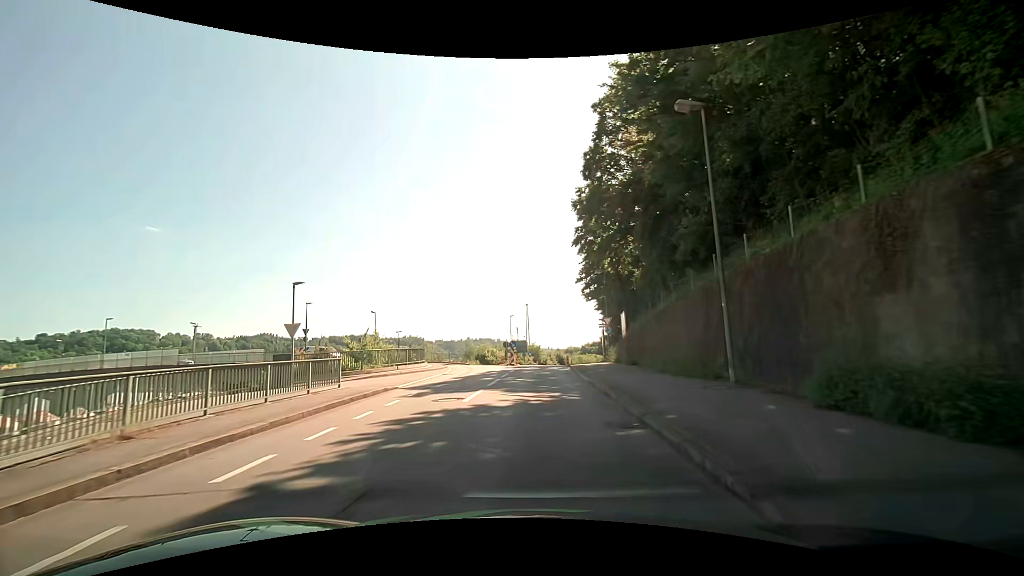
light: Day
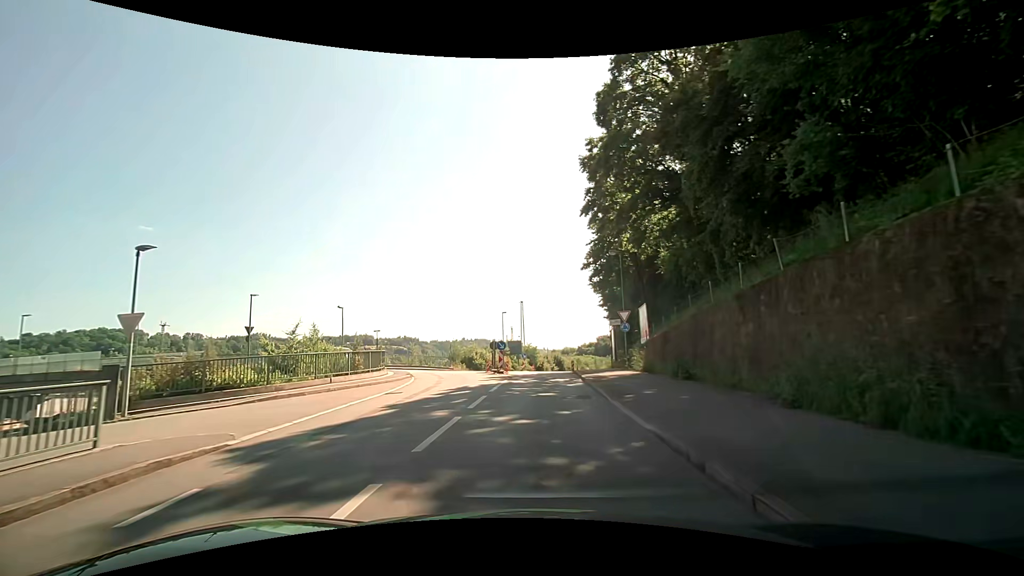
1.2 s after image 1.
(+0.1, +9.4) m; 0°
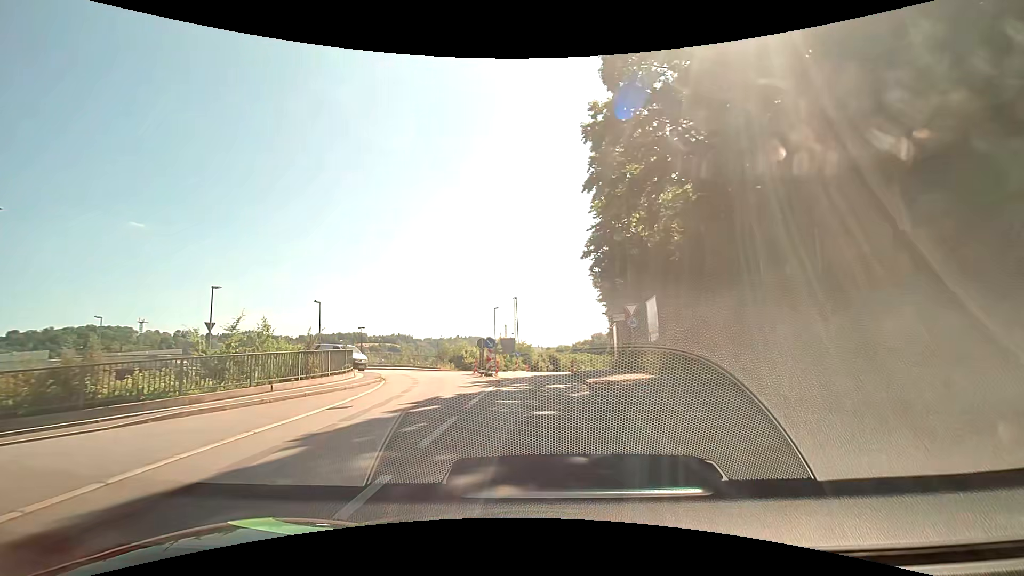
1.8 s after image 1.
(+0.1, +4.2) m; +2°
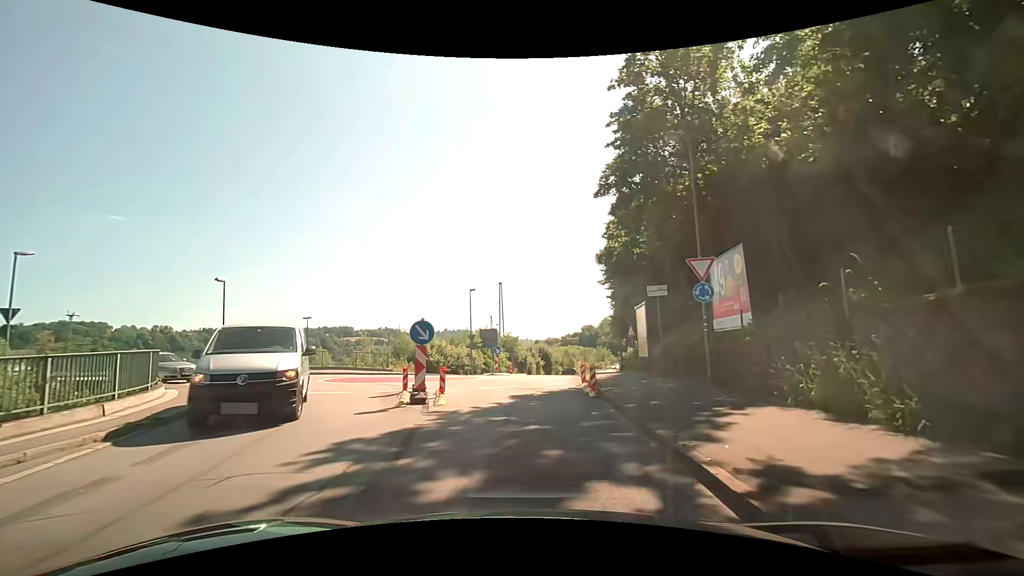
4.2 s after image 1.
(0.0, +13.2) m; +1°
